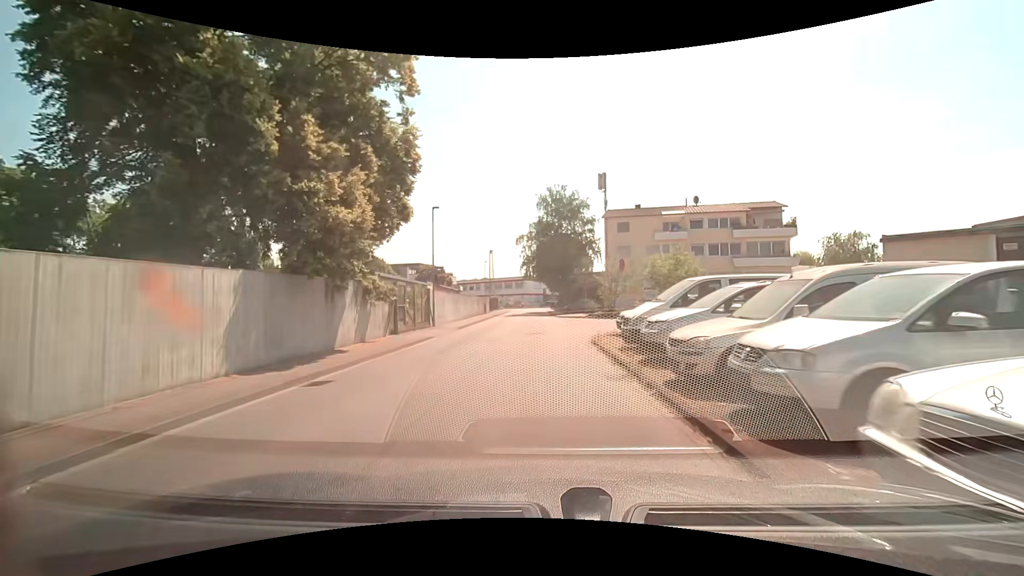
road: unclassified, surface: asphalt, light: Day
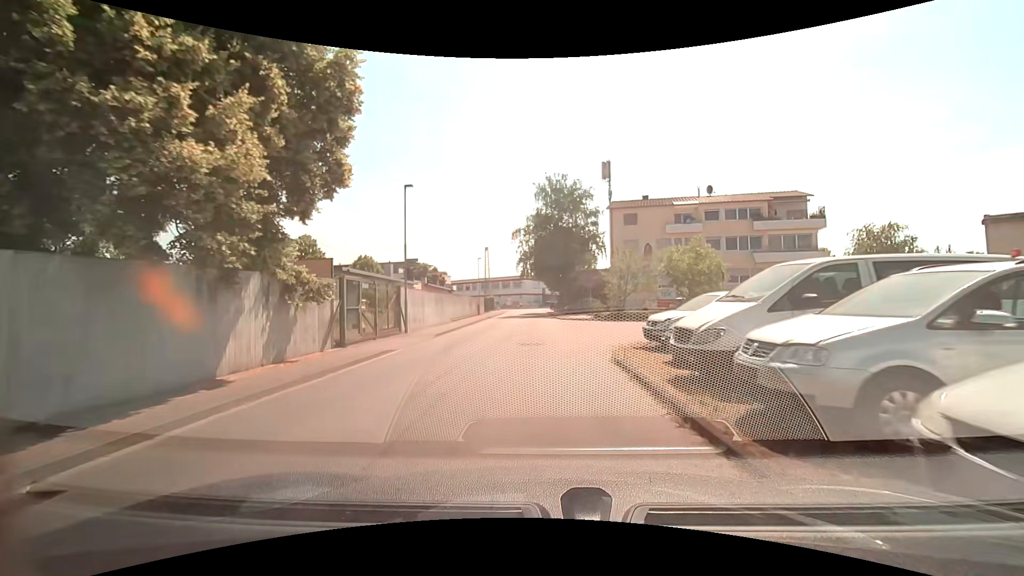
(0.0, +5.1) m; 0°
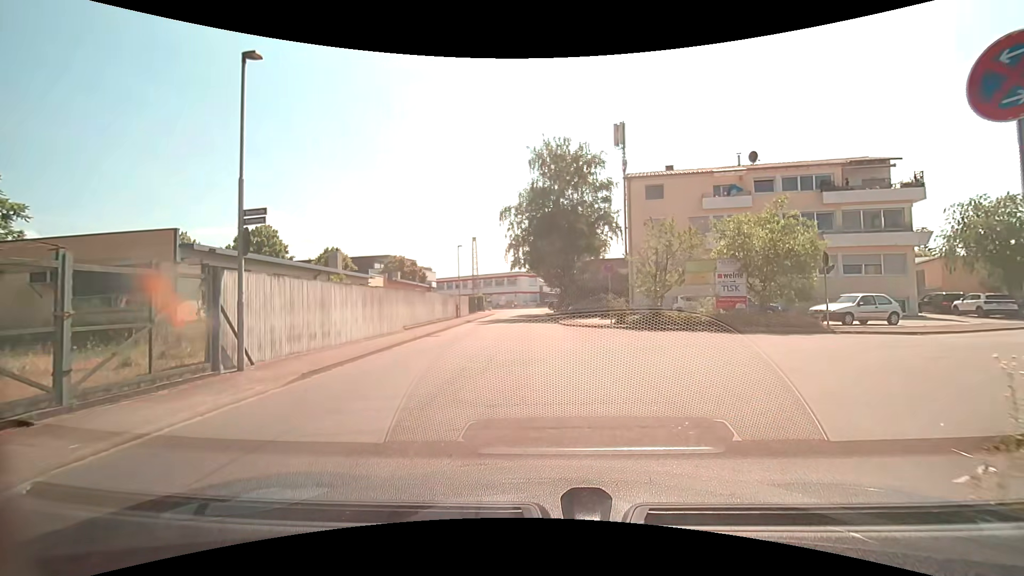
(0.0, +11.3) m; -1°
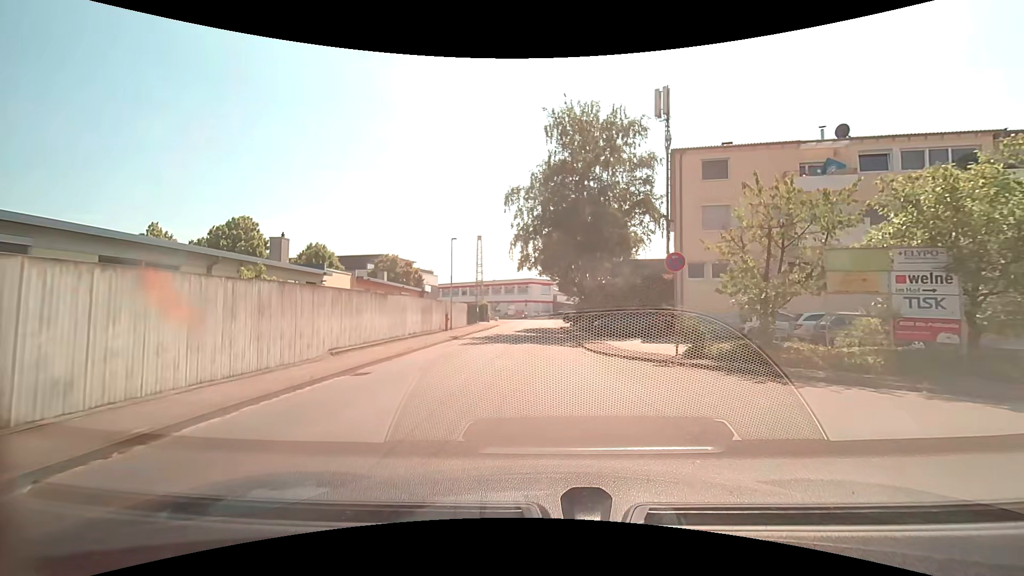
(0.0, +10.2) m; -1°
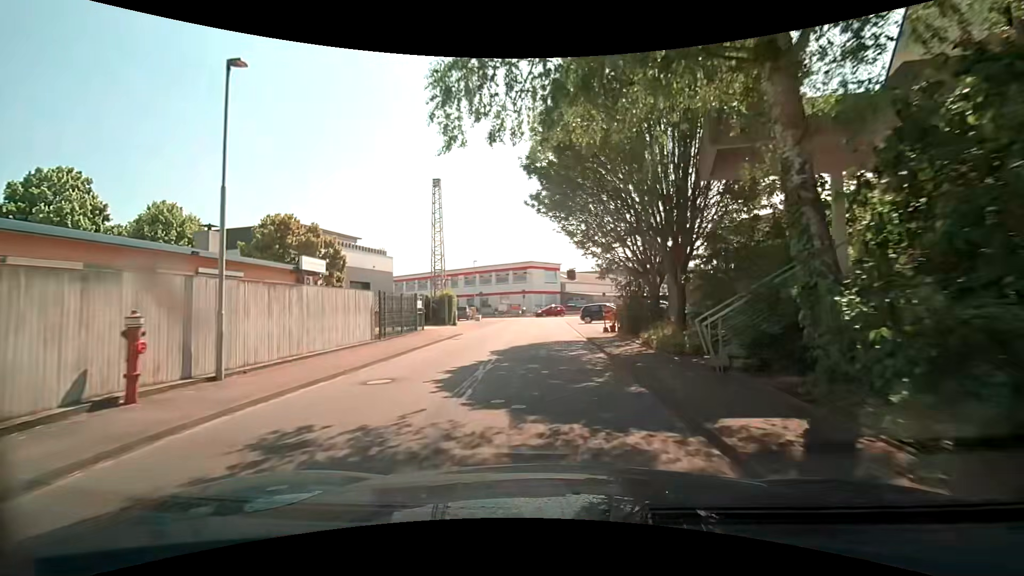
(+0.1, +25.5) m; 0°
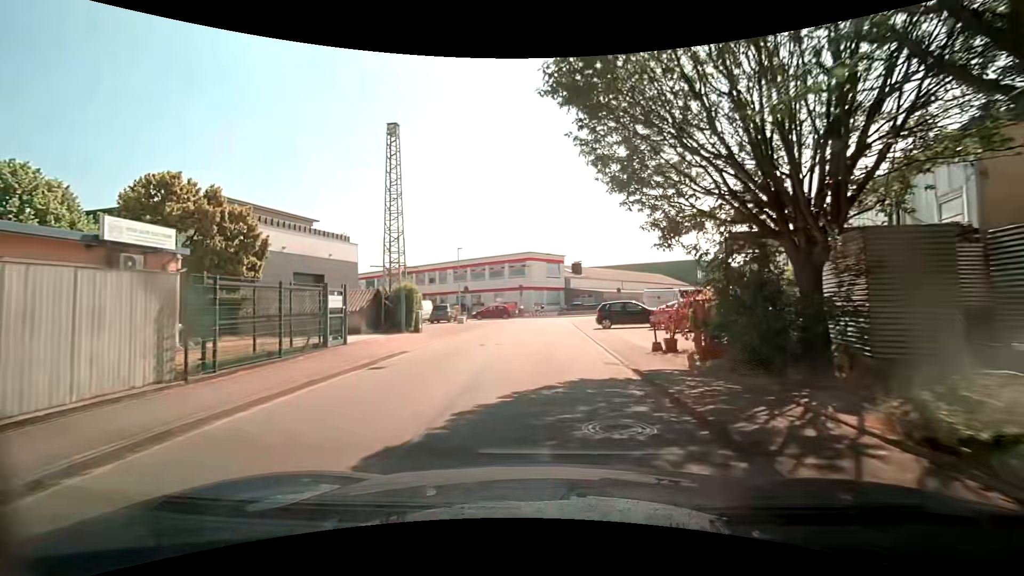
(-0.1, +10.7) m; 0°
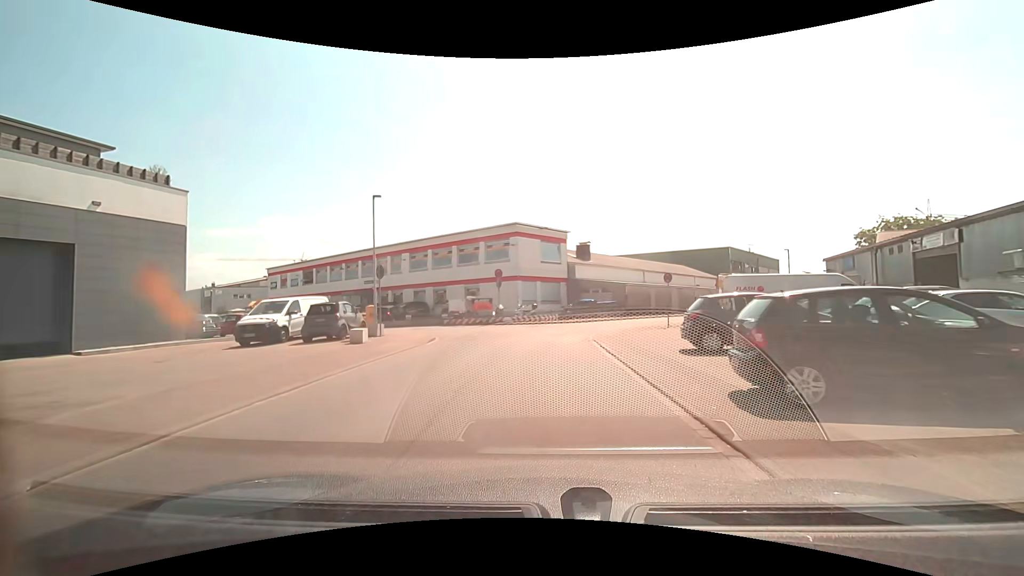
(-0.1, +20.6) m; +1°
